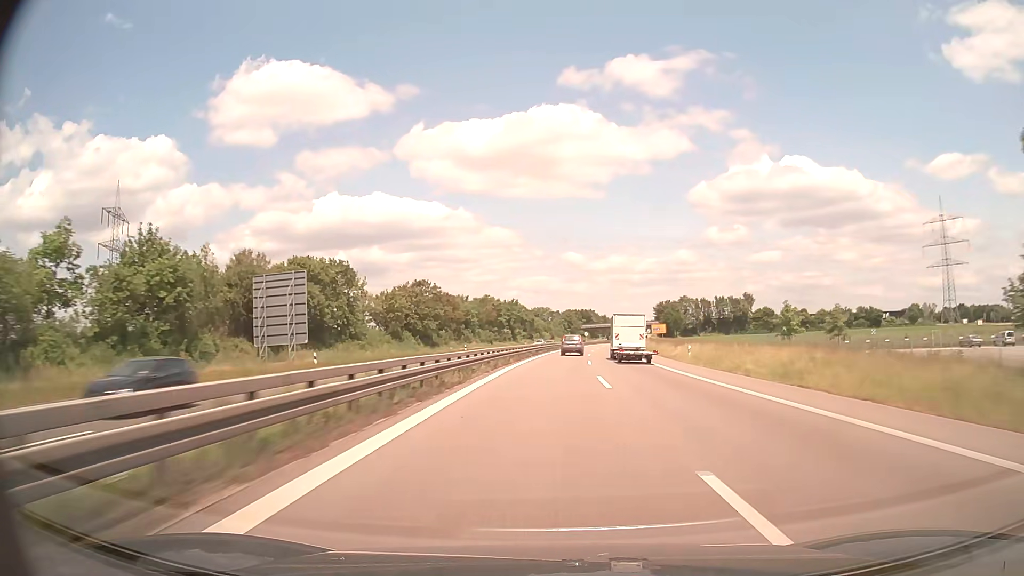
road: trunk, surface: asphalt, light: Day
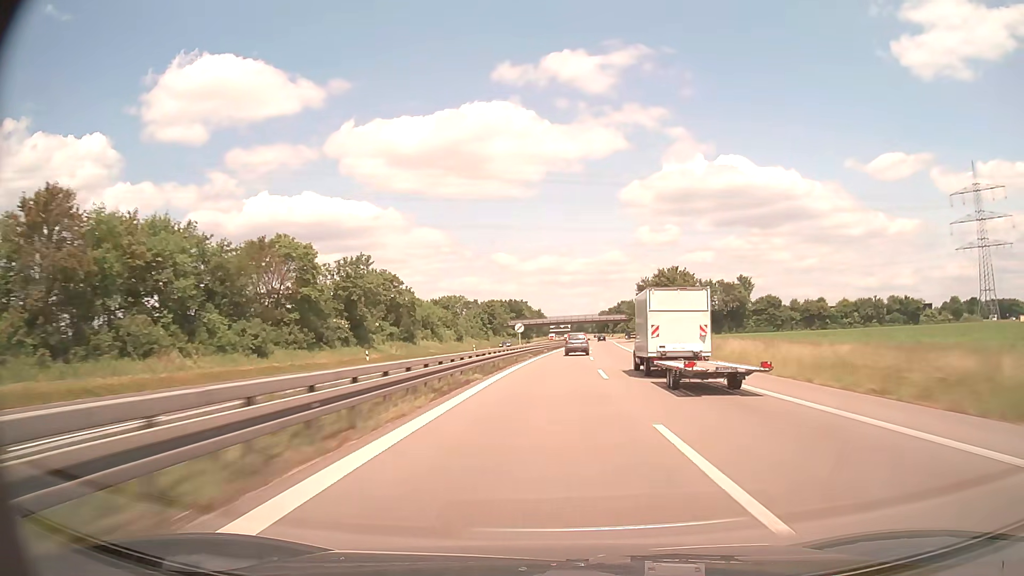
(+4.9, +86.1) m; +6°
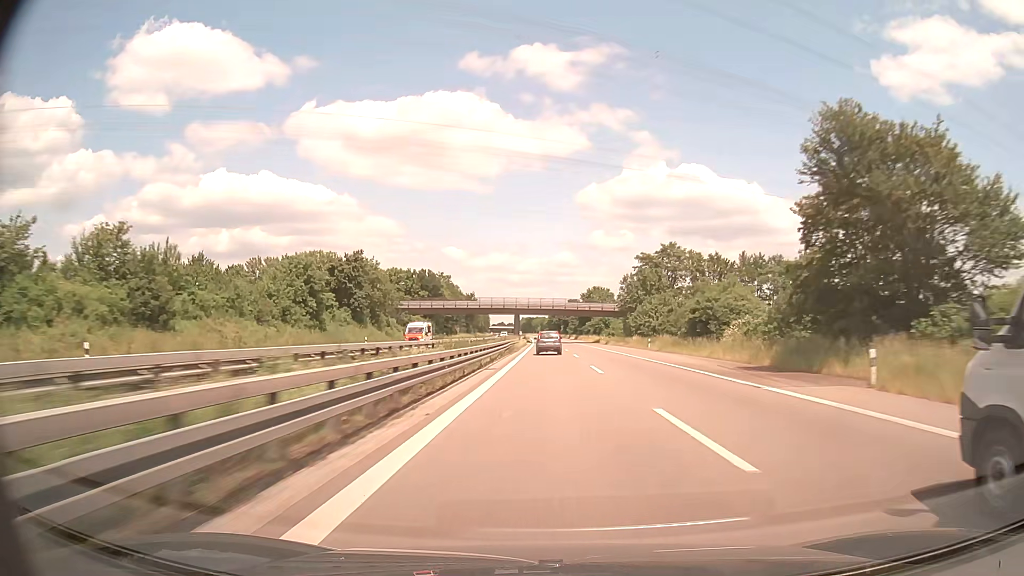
(+3.9, +87.9) m; +5°
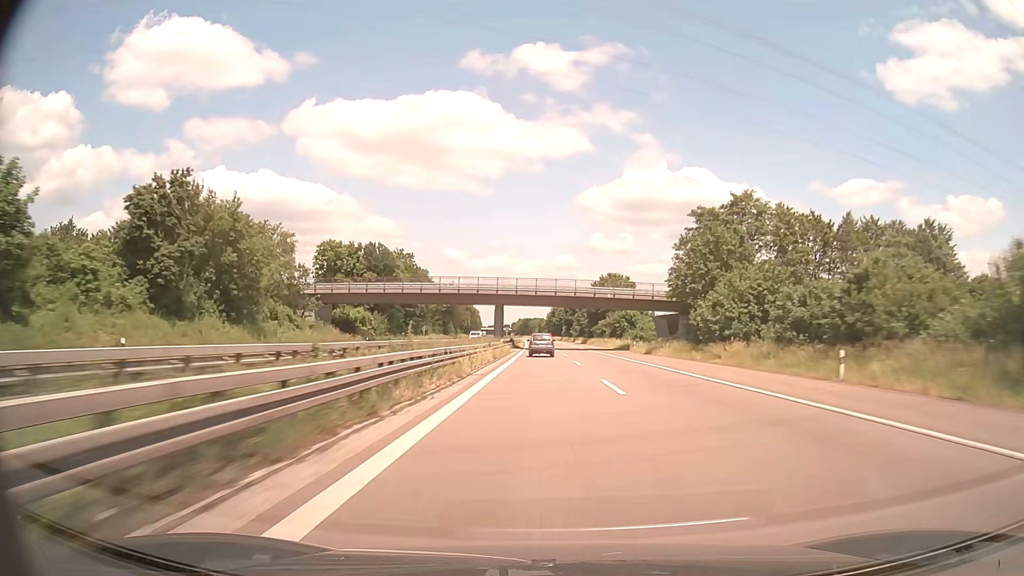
(+0.2, +44.3) m; 0°
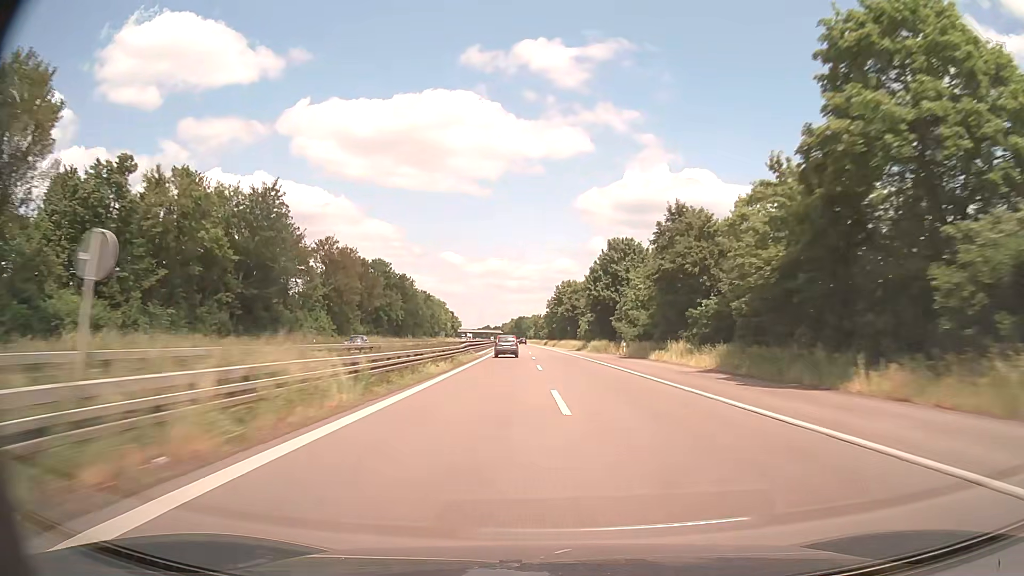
(-0.2, +112.0) m; 0°
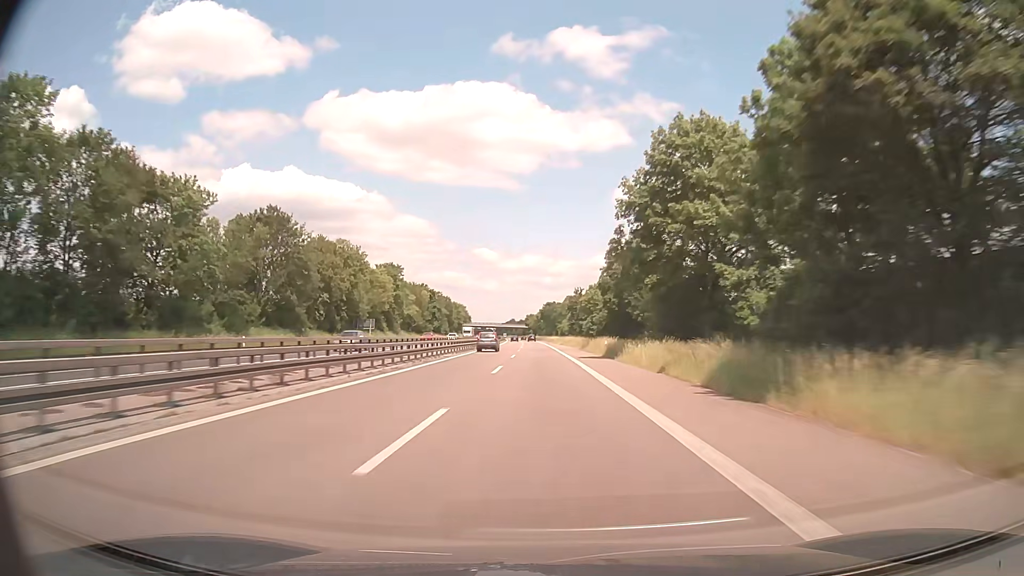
(-1.9, +113.4) m; -3°
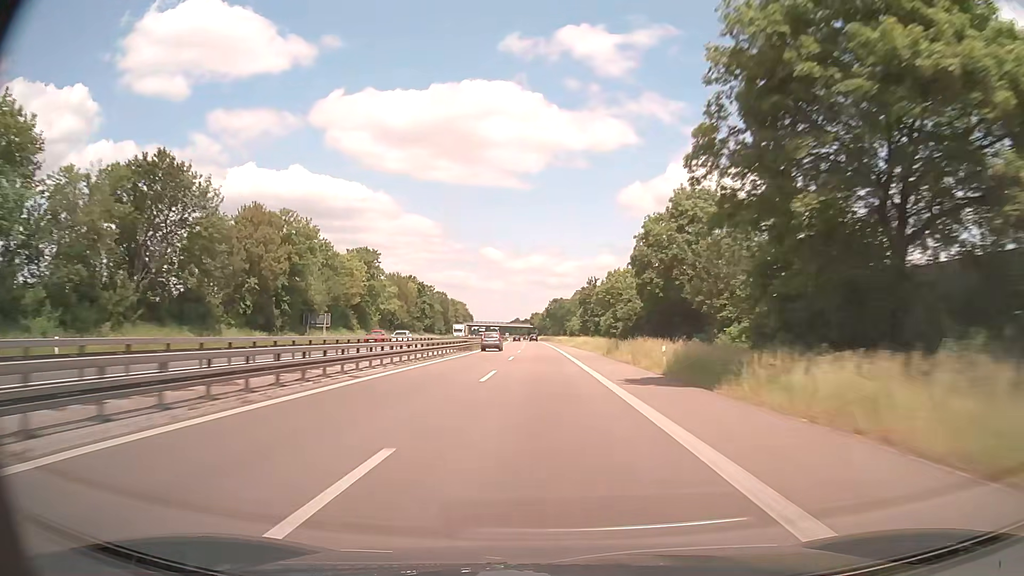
(-0.1, +22.5) m; -1°
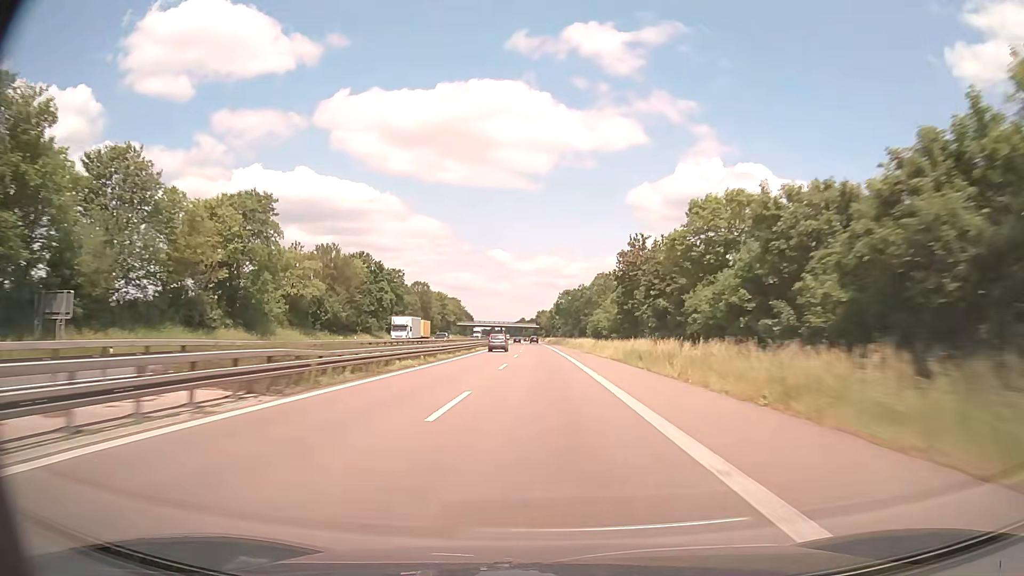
(-0.3, +45.1) m; -1°
(0, +10) (0, +20) (0, +30) (0, +40) (0, +50) (0, +60) (-1, +70) (-1, +80) (-1, +90) (-1, +100) m
